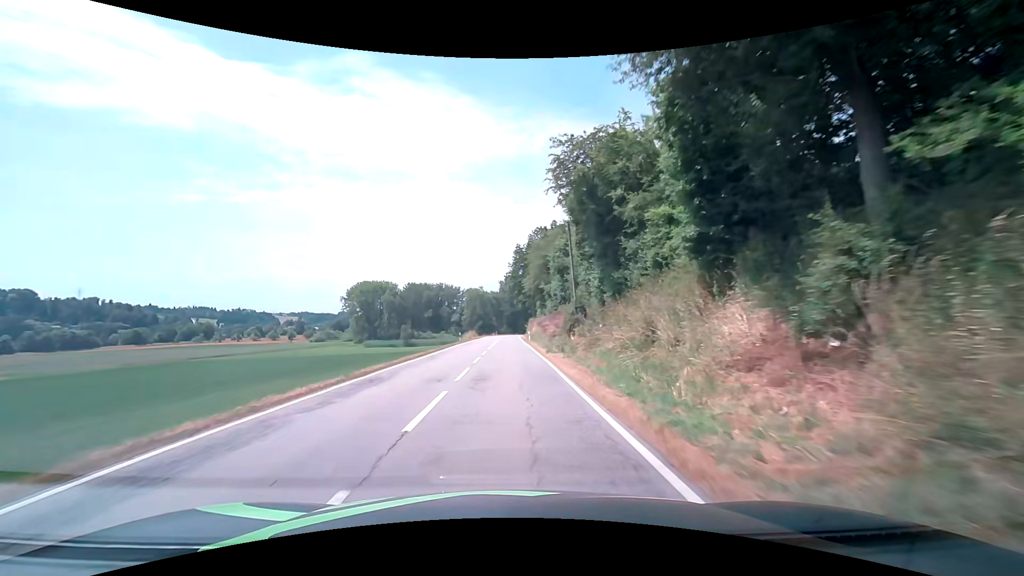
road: secondary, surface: asphalt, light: Day
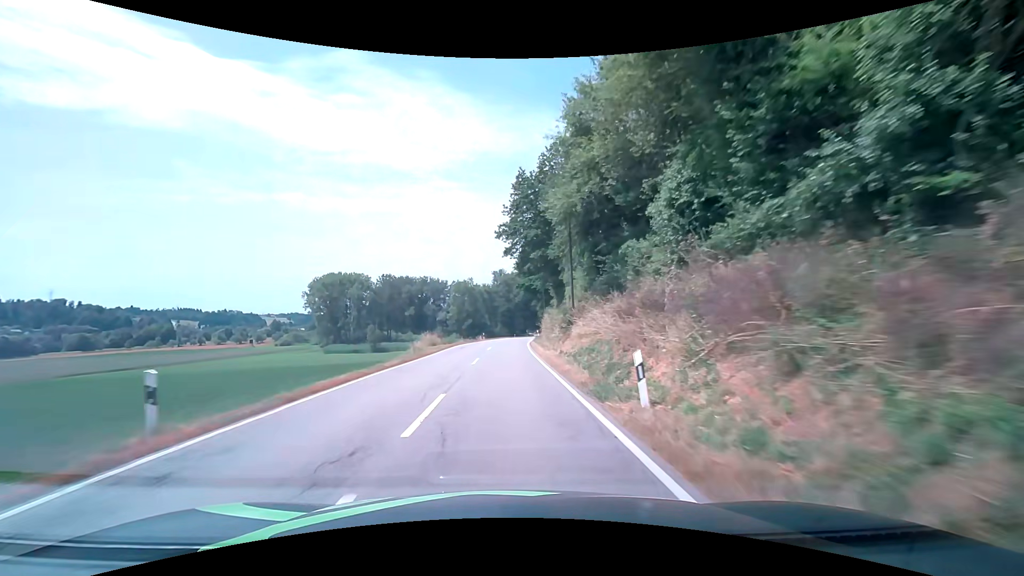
(+0.4, +43.6) m; +1°
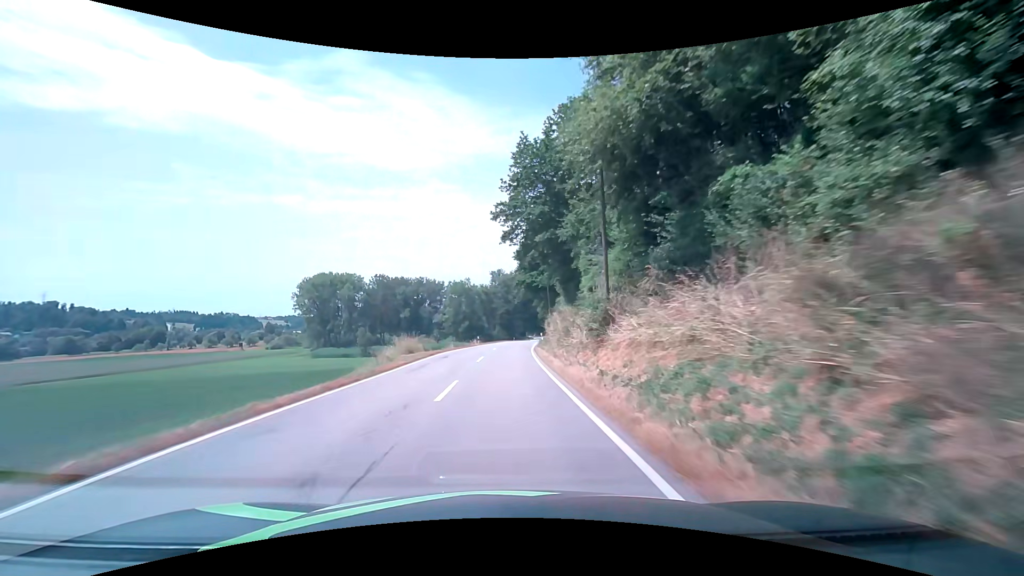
(0.0, +9.3) m; 0°
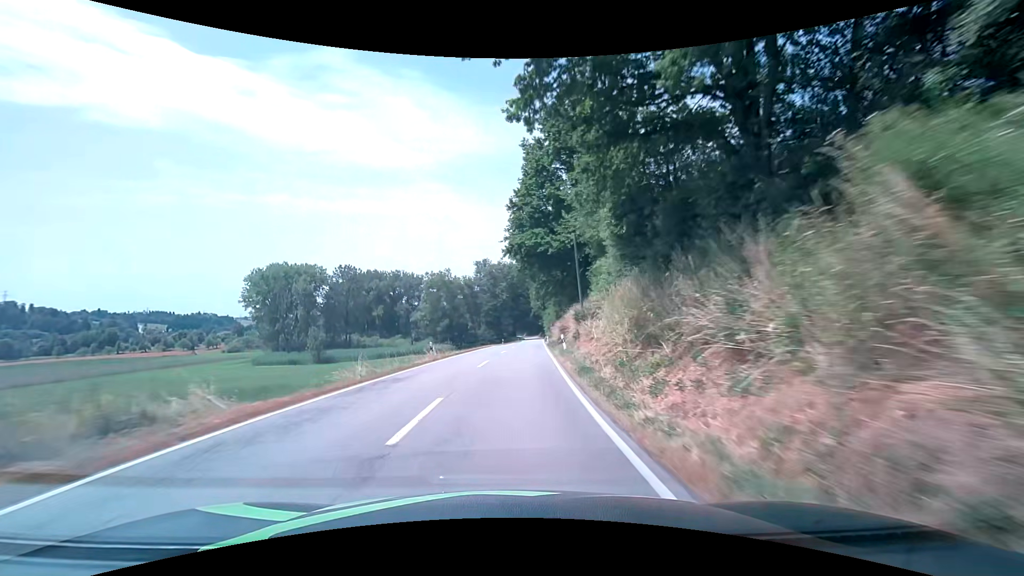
(+0.1, +29.0) m; +1°
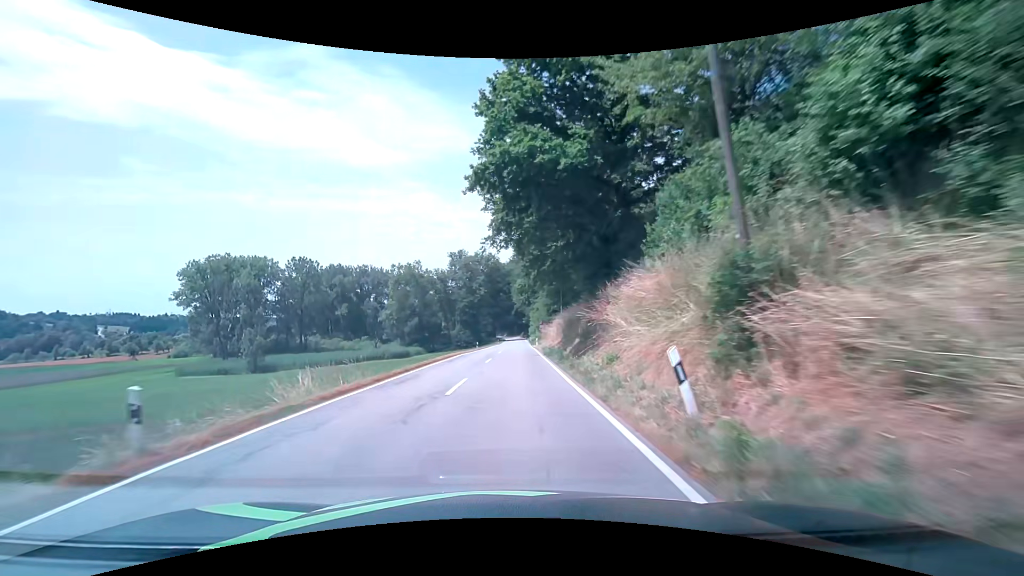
(+0.5, +20.2) m; +3°
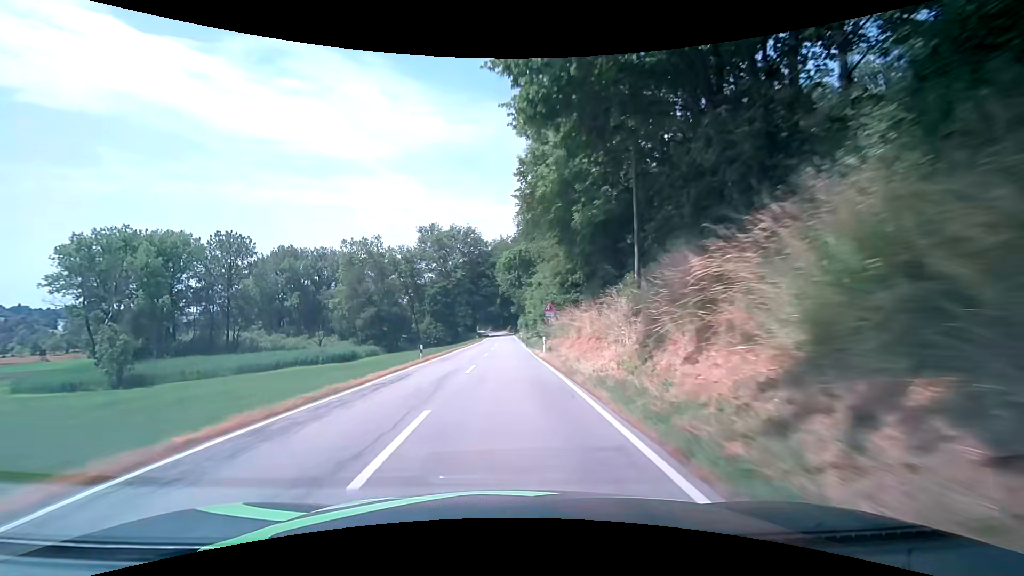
(+0.3, +31.2) m; +2°
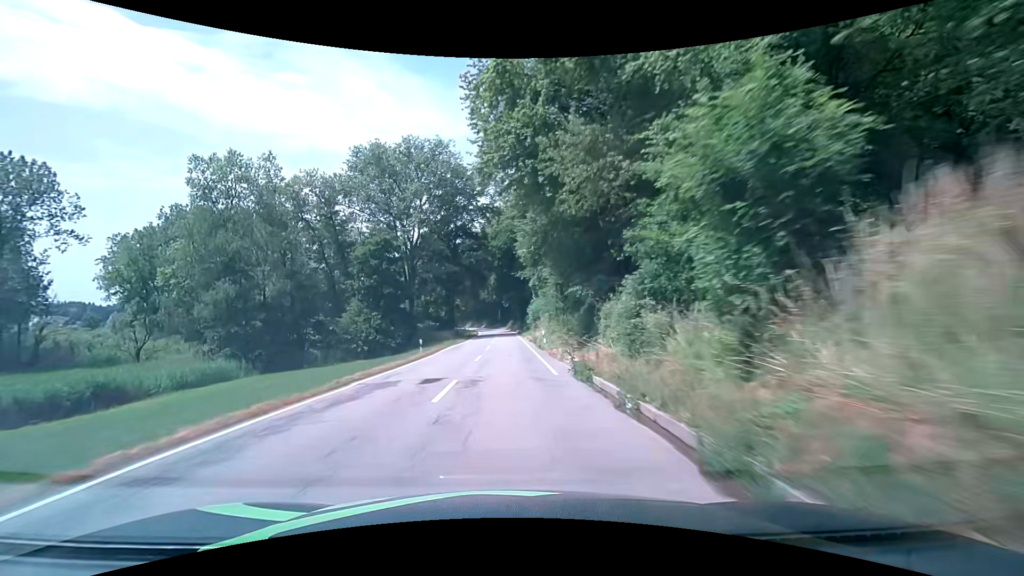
(-0.3, +54.6) m; 0°
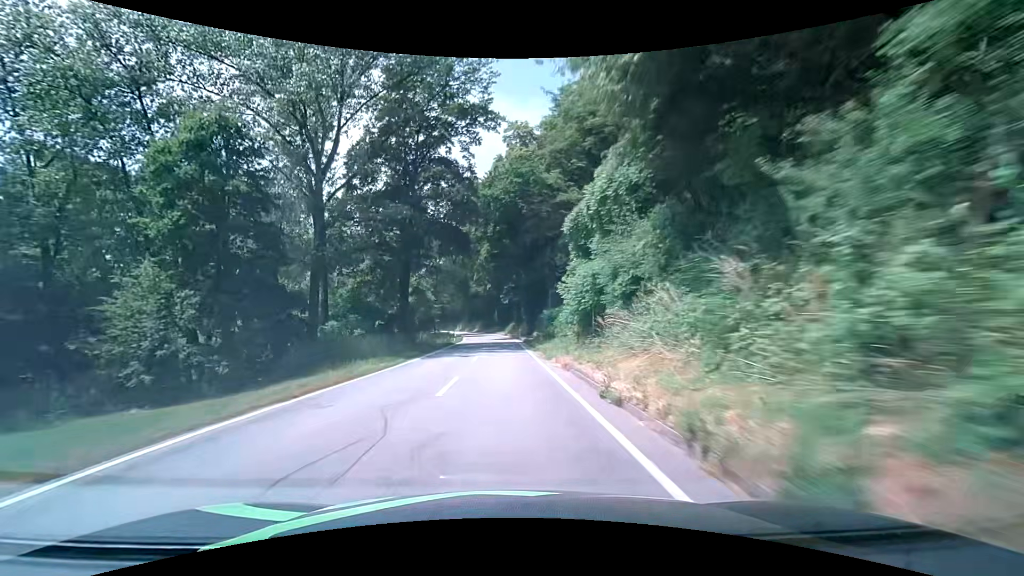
(0.0, +34.2) m; 0°
(0, +10) (0, +20) (0, +30) (-1, +40) (-1, +50) (-1, +60) (-2, +70) (-3, +80) (-4, +90) (-5, +100) m
